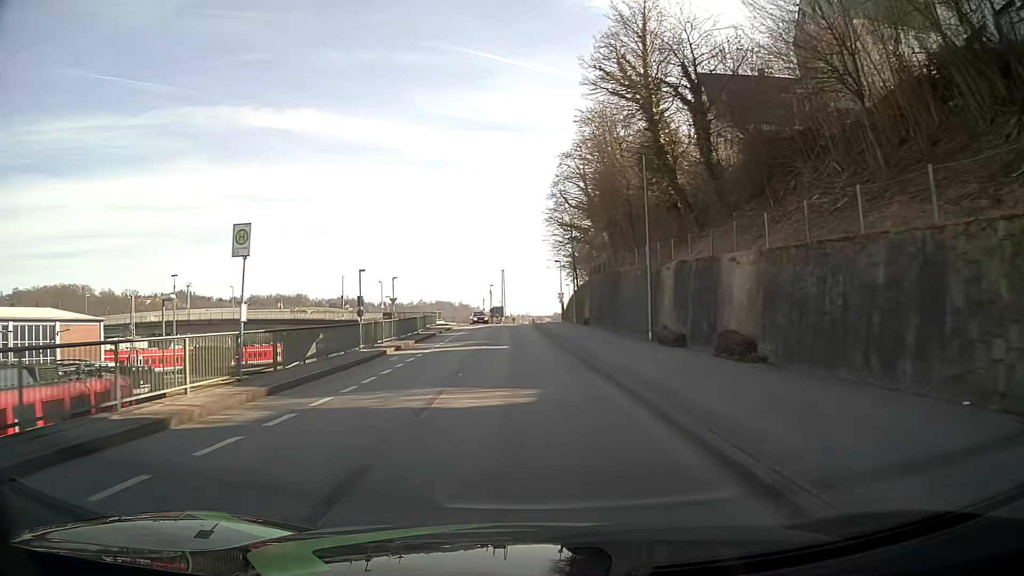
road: residential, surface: asphalt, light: Day
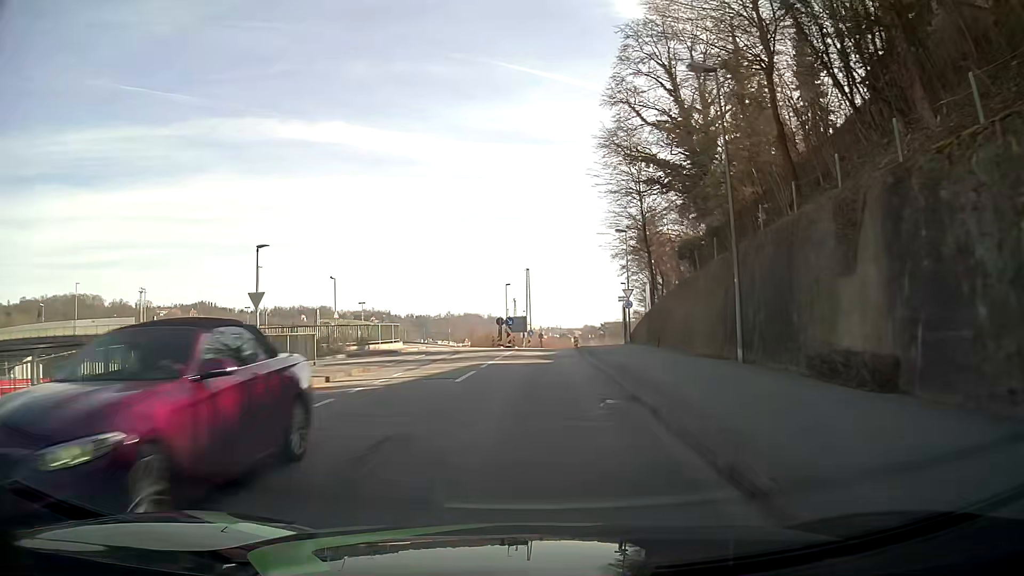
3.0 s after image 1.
(-1.0, +38.9) m; -3°
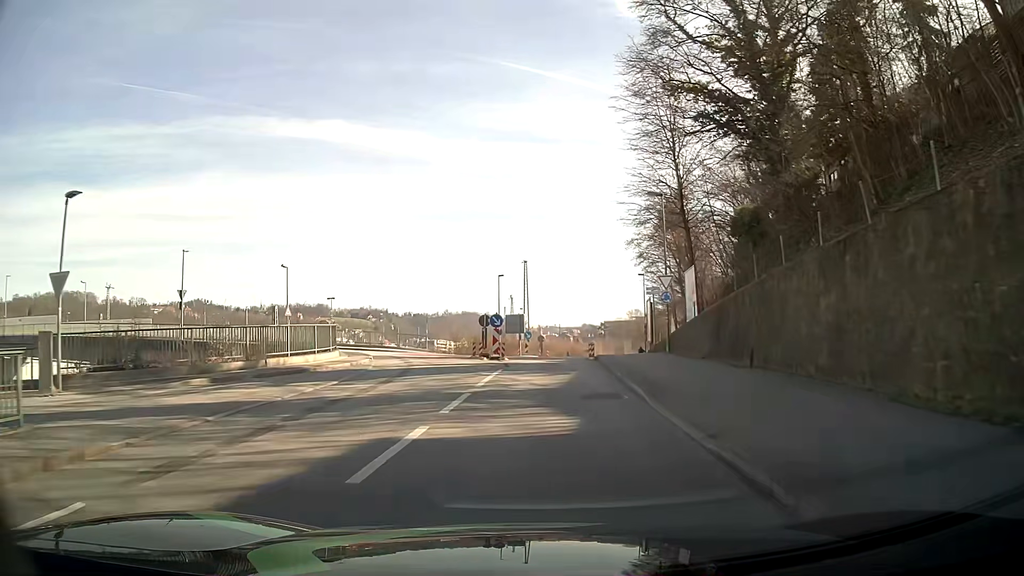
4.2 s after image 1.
(0.0, +13.3) m; +1°
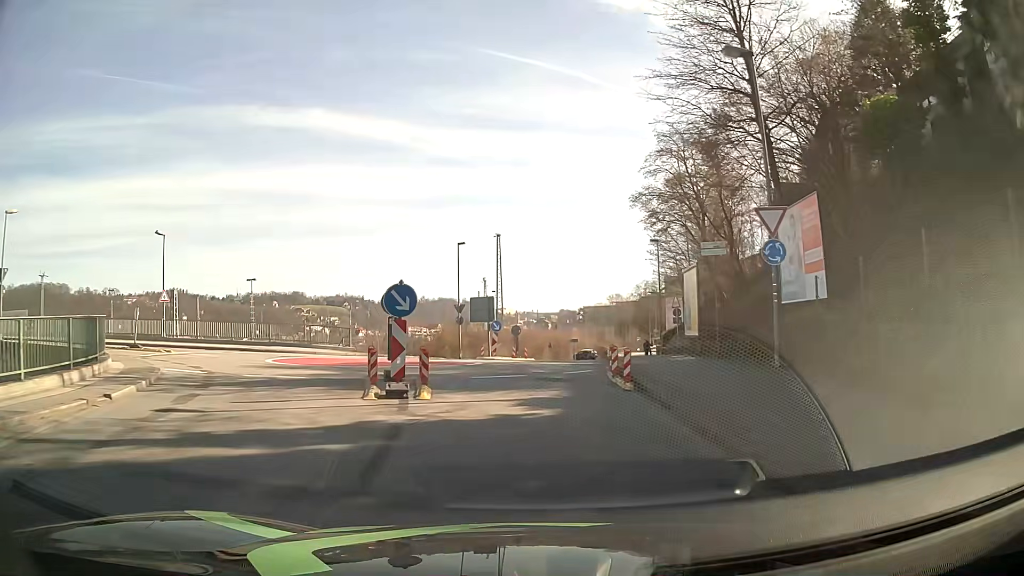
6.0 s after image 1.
(+0.1, +16.7) m; +1°
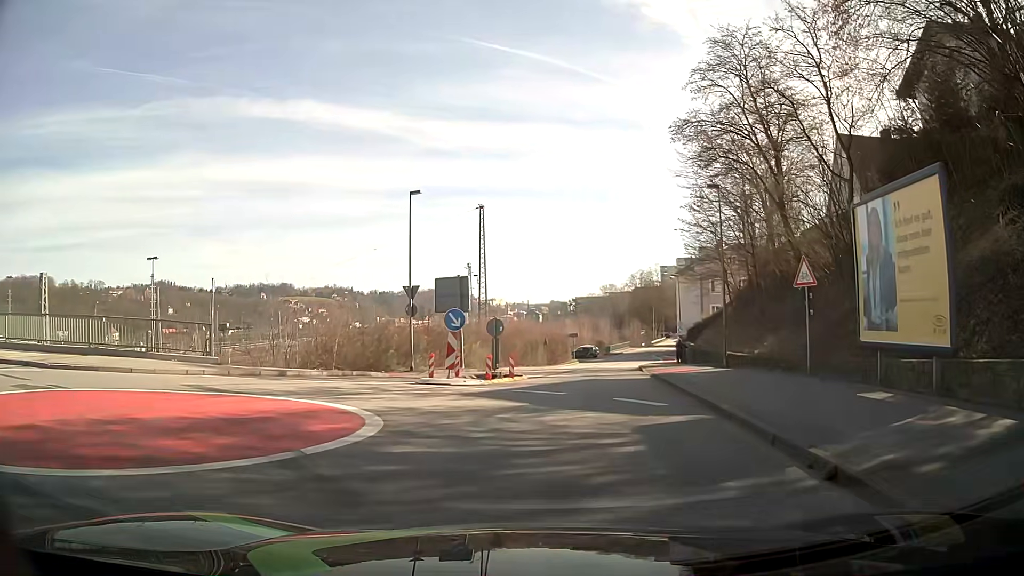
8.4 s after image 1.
(-0.1, +16.1) m; +2°
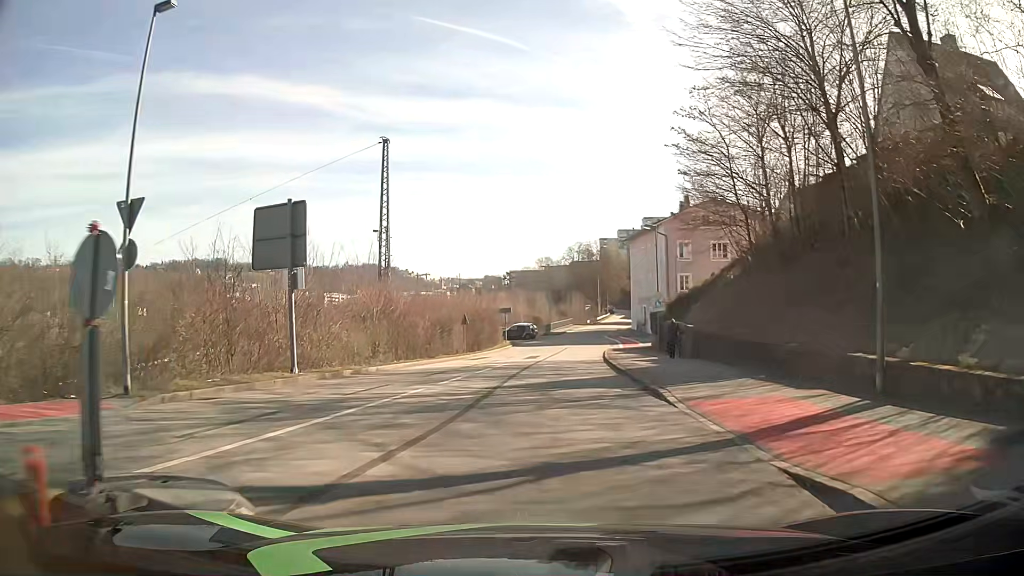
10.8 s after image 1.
(+0.7, +18.2) m; +4°
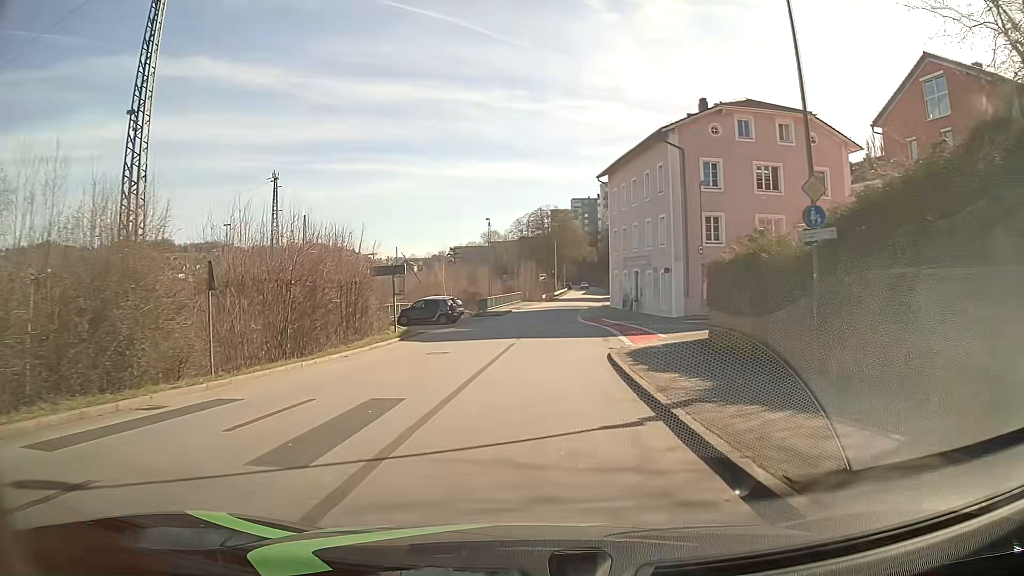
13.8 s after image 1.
(+1.7, +29.9) m; +5°
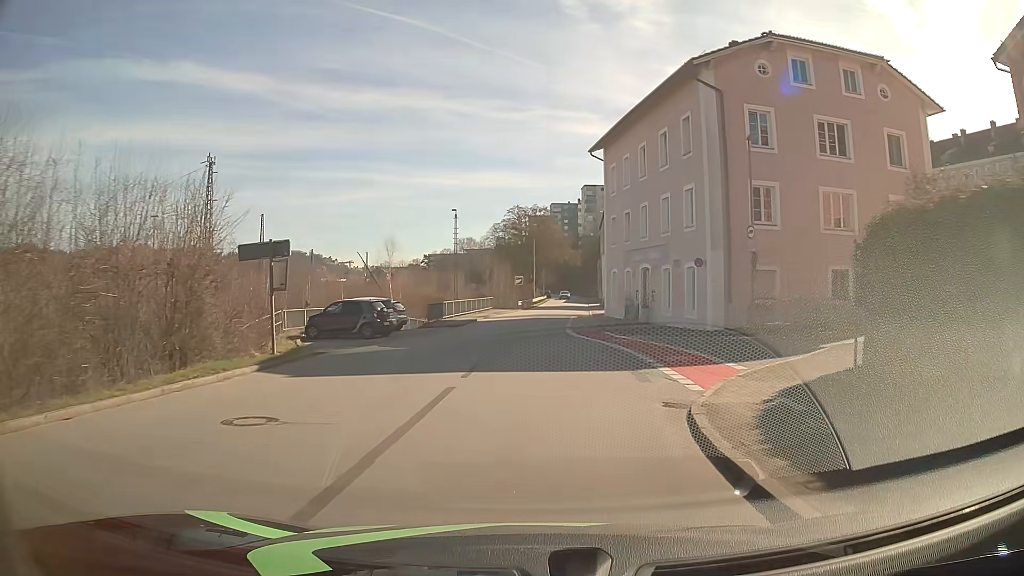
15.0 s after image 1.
(+0.2, +13.3) m; +2°
(0, +10) (+1, +20) (+1, +30) (+2, +40) (+3, +50) (+4, +60) (+4, +70) (+5, +80) (+6, +90) (+6, +100) m
